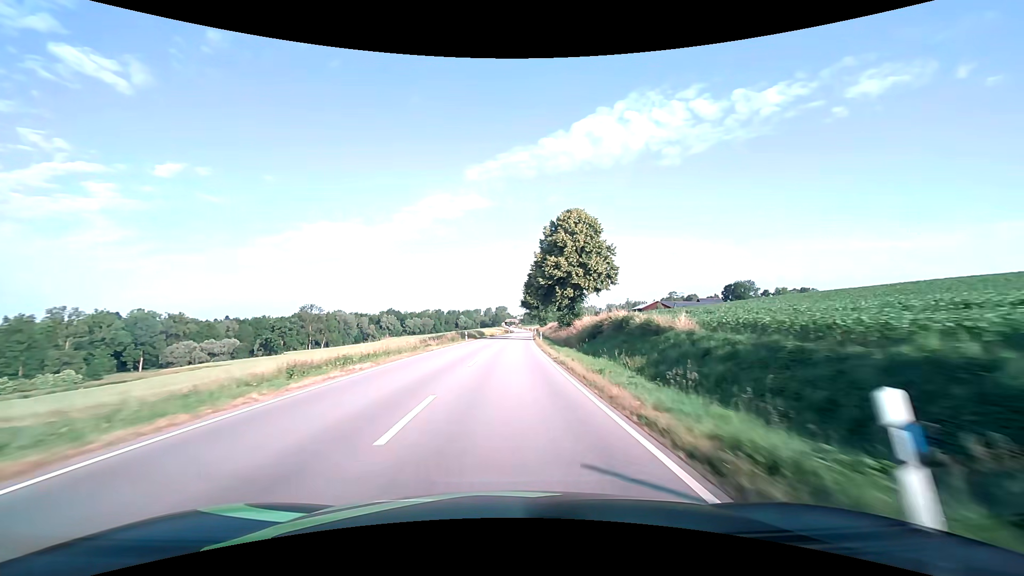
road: secondary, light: Day
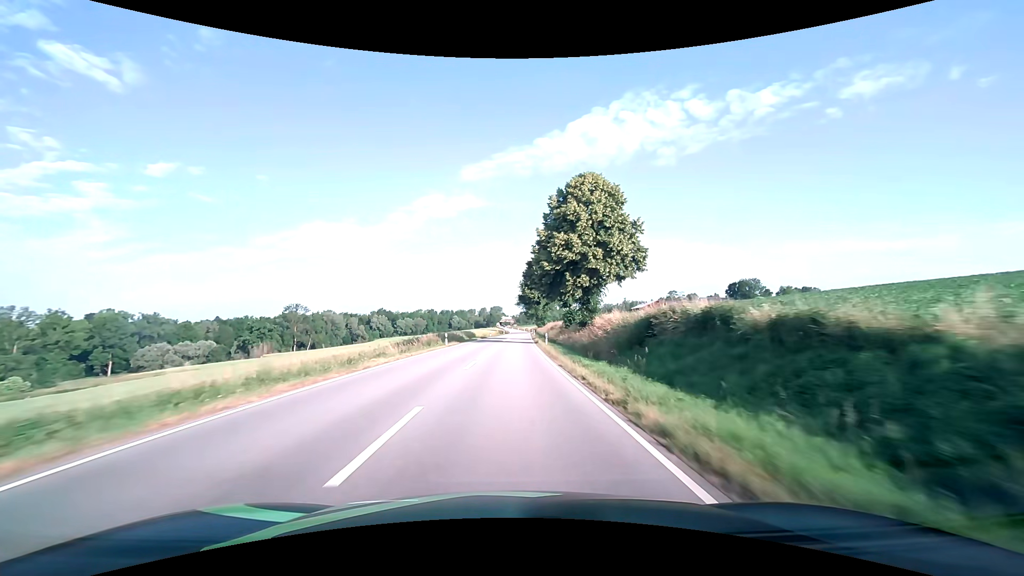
(+0.1, +13.5) m; +1°
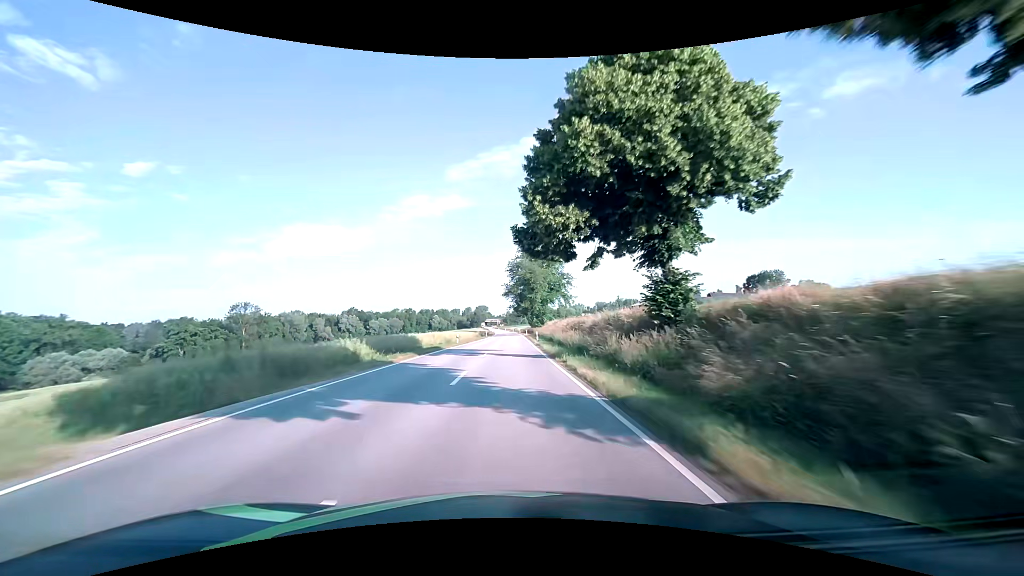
(+0.5, +40.6) m; +1°
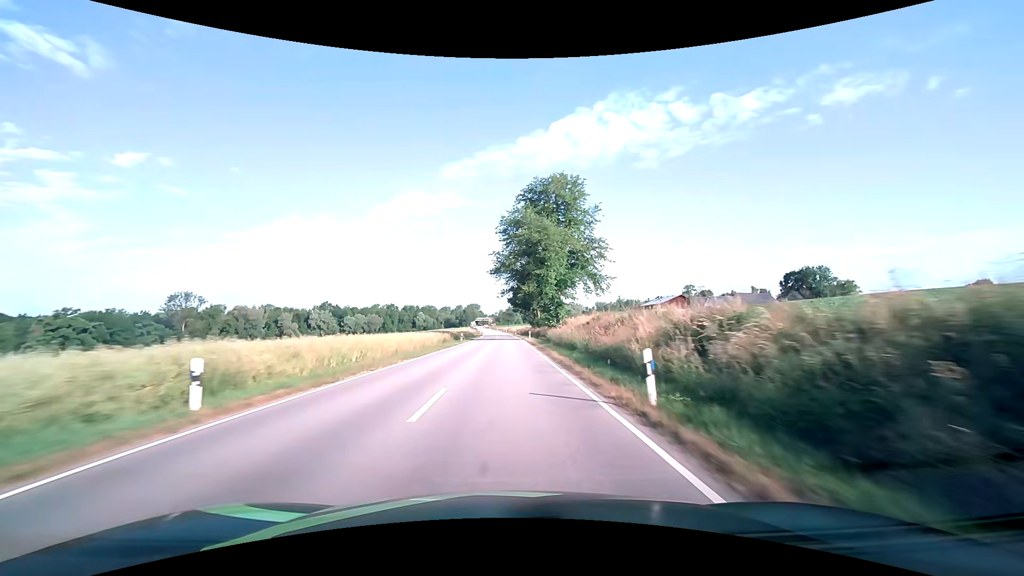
(+0.2, +40.6) m; +1°
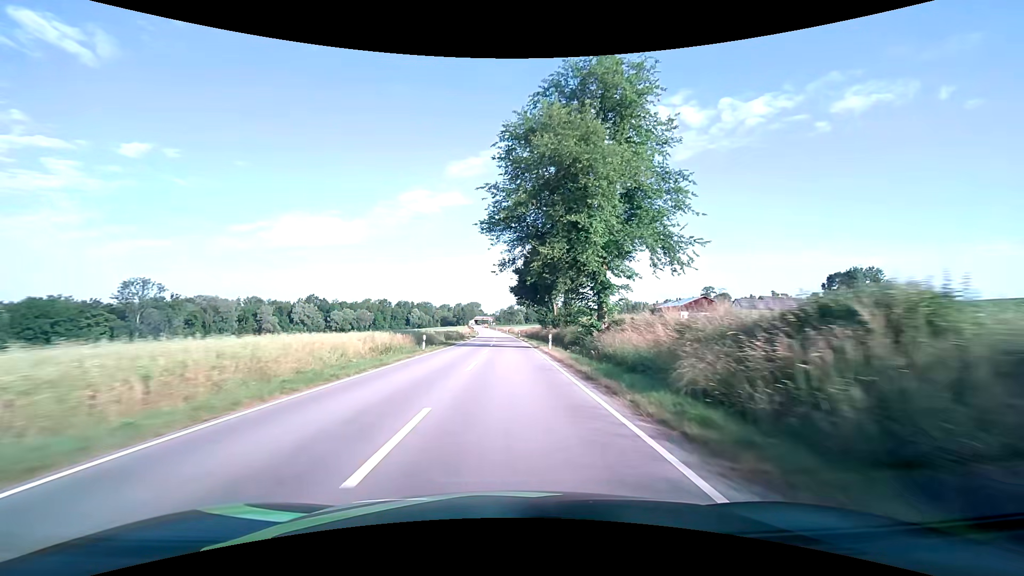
(0.0, +27.0) m; 0°
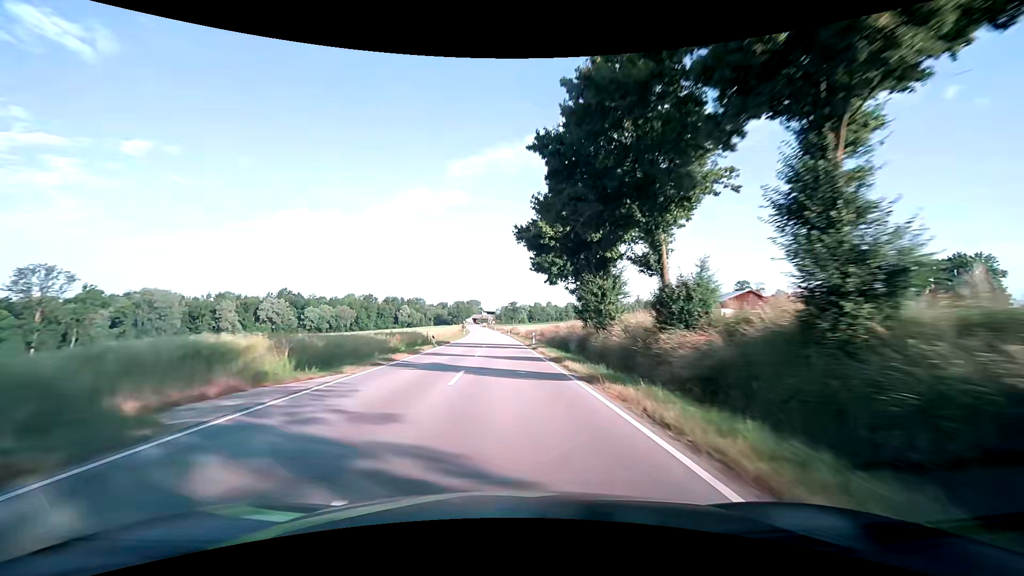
(0.0, +40.6) m; 0°
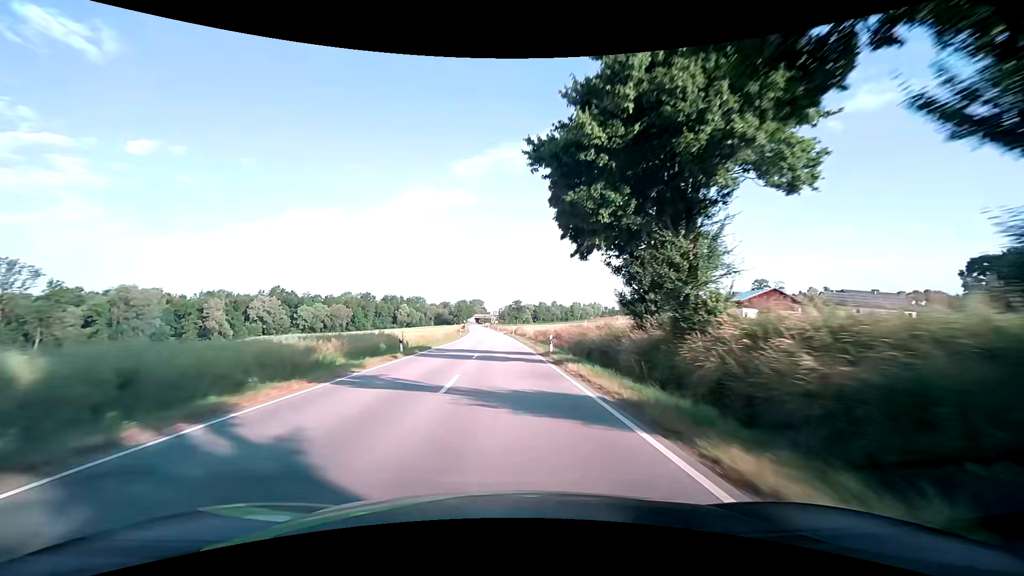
(0.0, +13.5) m; -1°
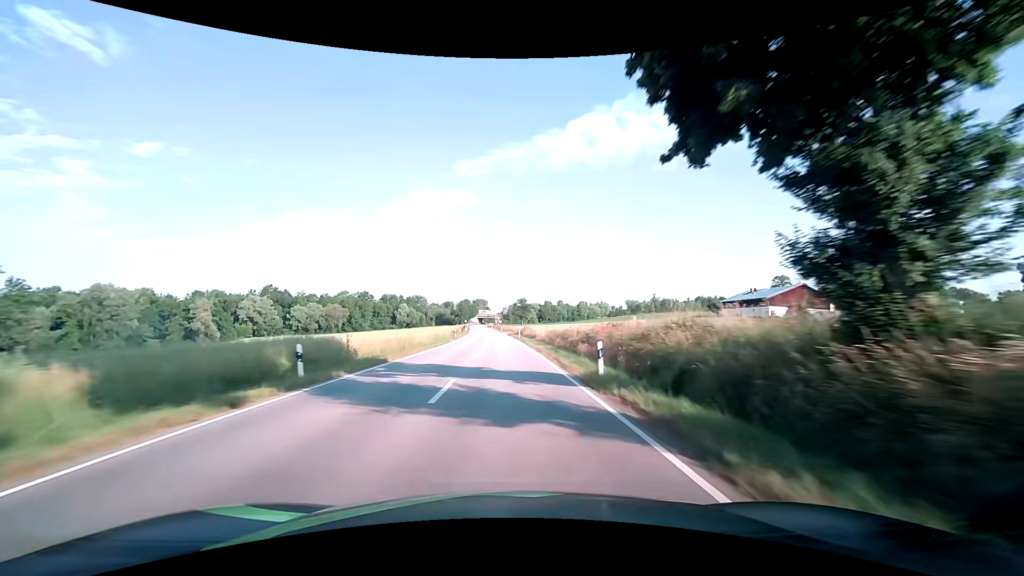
(0.0, +13.5) m; 0°
(0, +10) (0, +20) (0, +30) (-1, +40) (-1, +50) (-1, +60) (-2, +70) (-2, +80) (-3, +90) (-4, +100) m
